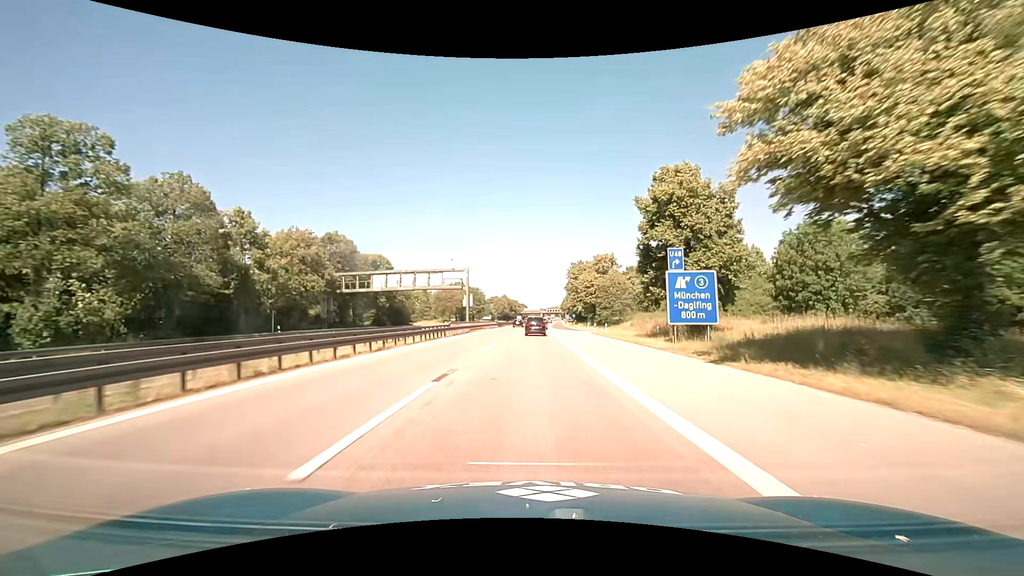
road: motorway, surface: asphalt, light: Day
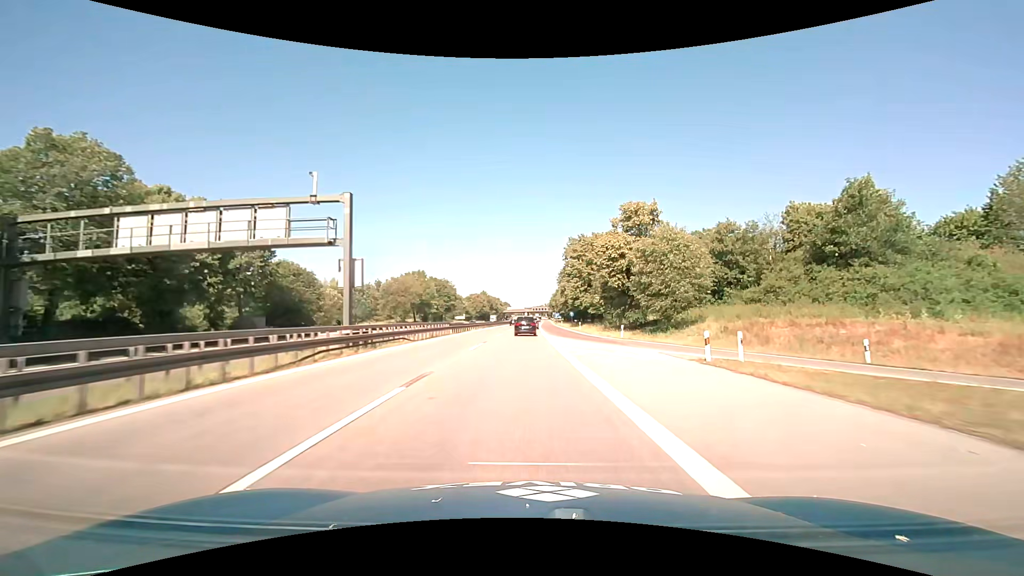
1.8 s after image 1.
(+0.5, +37.0) m; +2°
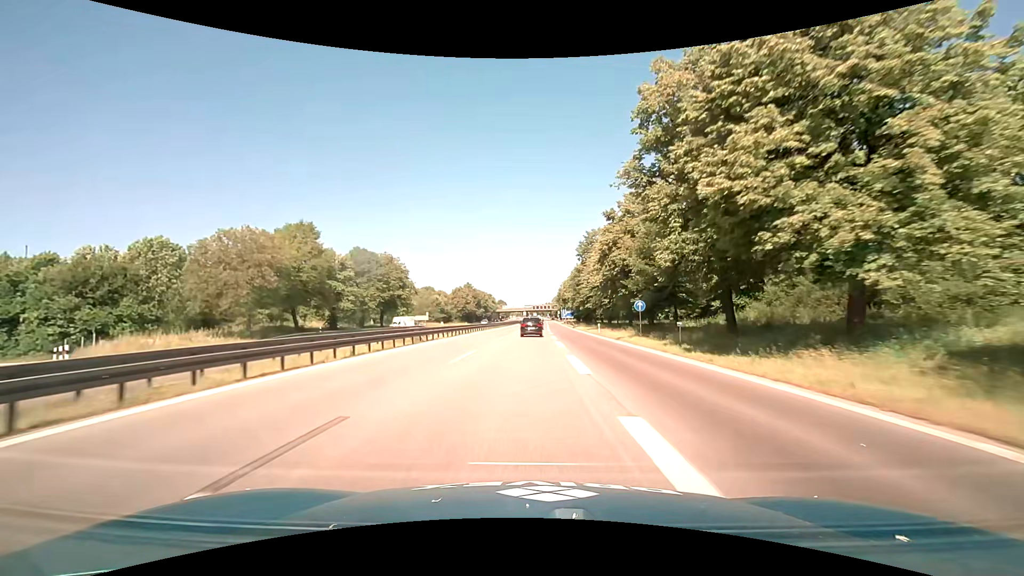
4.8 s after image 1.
(+0.4, +60.0) m; 0°
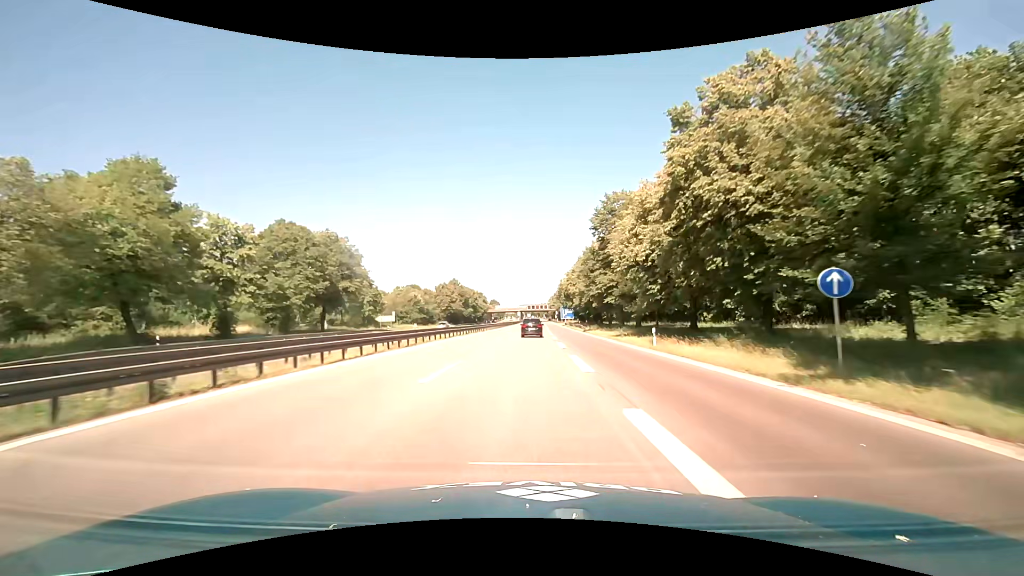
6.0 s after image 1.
(+0.1, +23.5) m; 0°
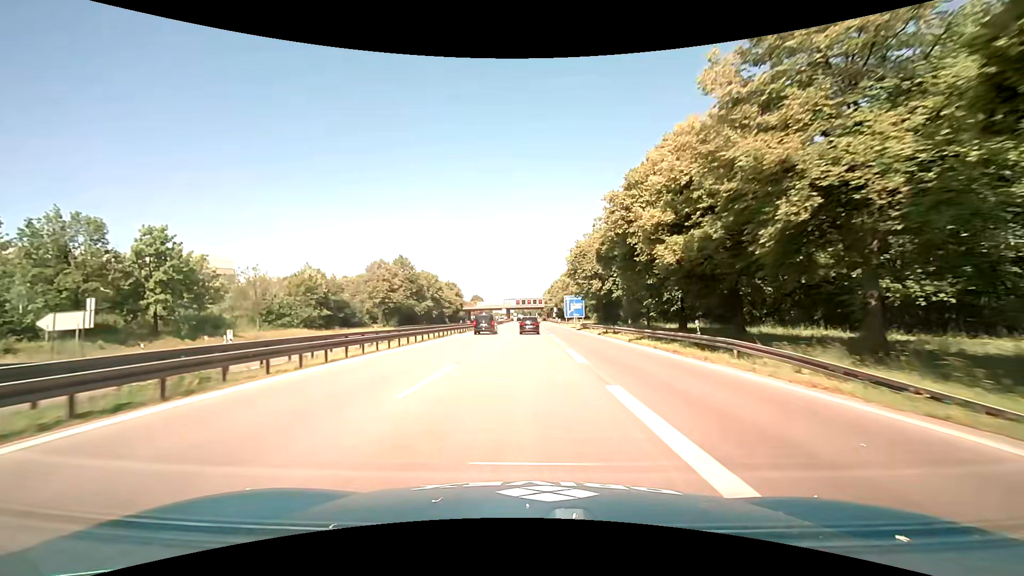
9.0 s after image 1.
(+0.6, +57.9) m; +1°
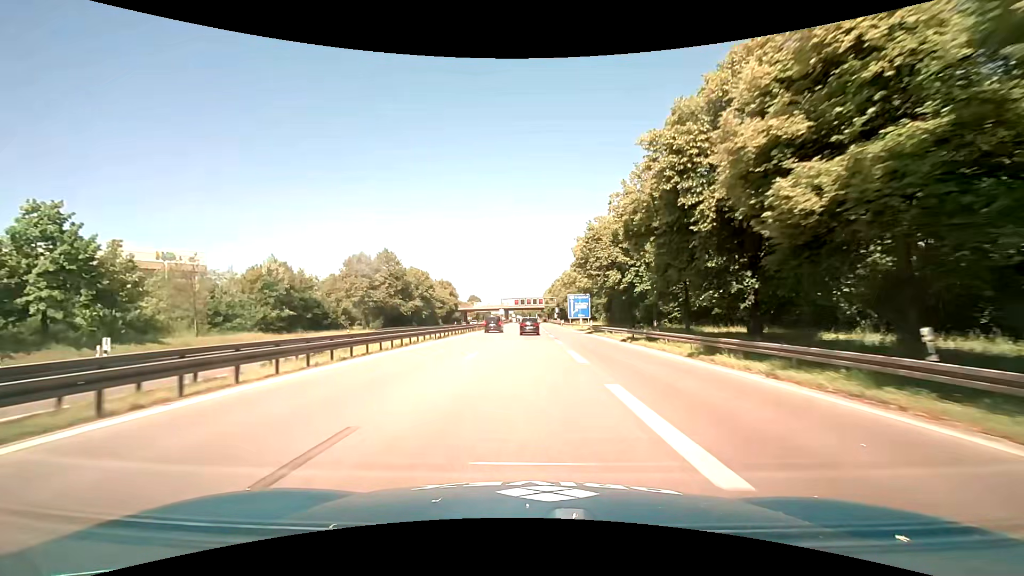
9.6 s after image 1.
(0.0, +11.6) m; 0°
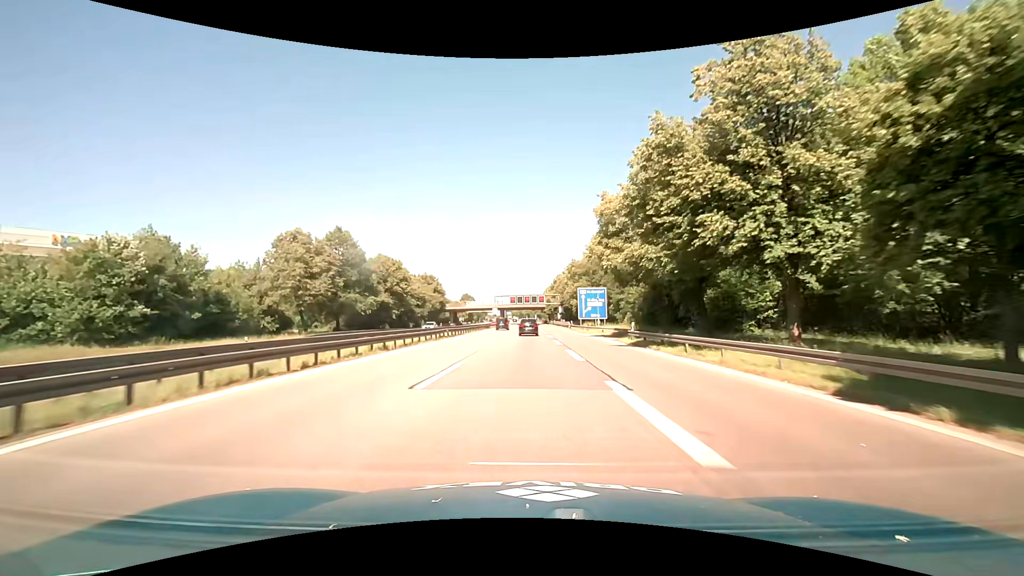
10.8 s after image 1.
(0.0, +23.6) m; 0°
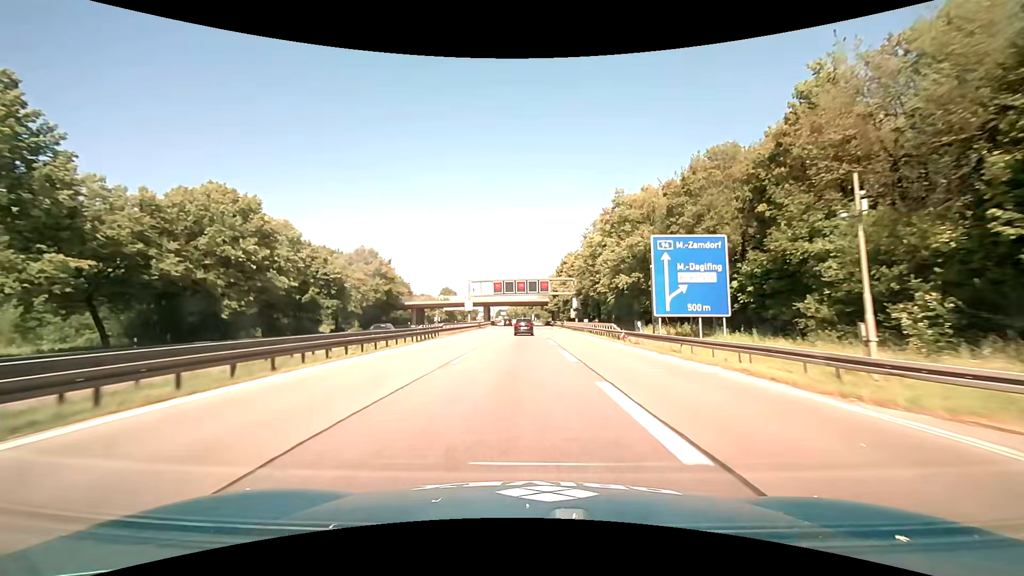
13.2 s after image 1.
(+0.1, +48.8) m; 0°
(0, +10) (0, +20) (0, +30) (0, +40) (0, +50) (0, +60) (0, +70) (0, +80) (0, +90) (-1, +100) m
